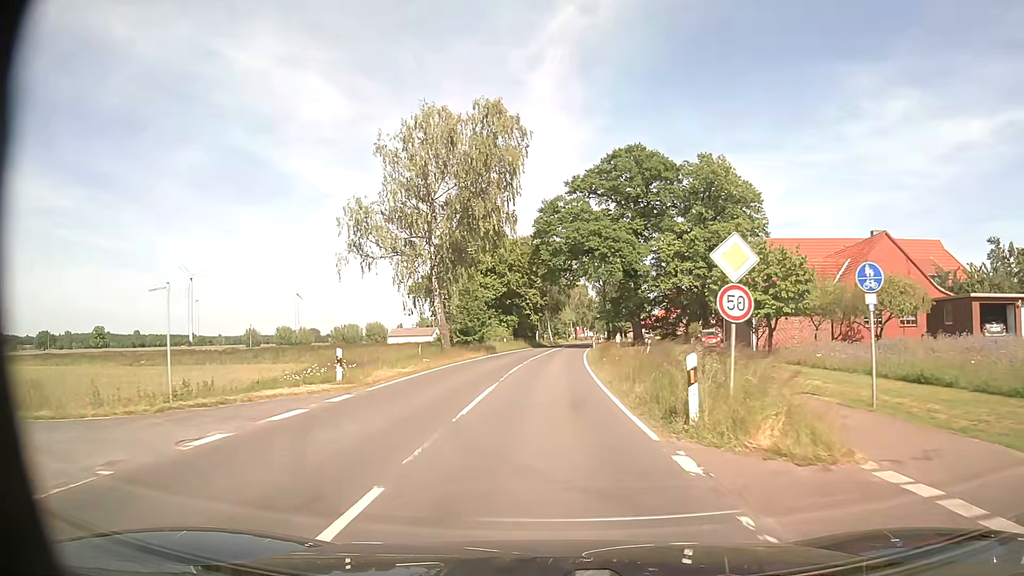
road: secondary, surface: asphalt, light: Day
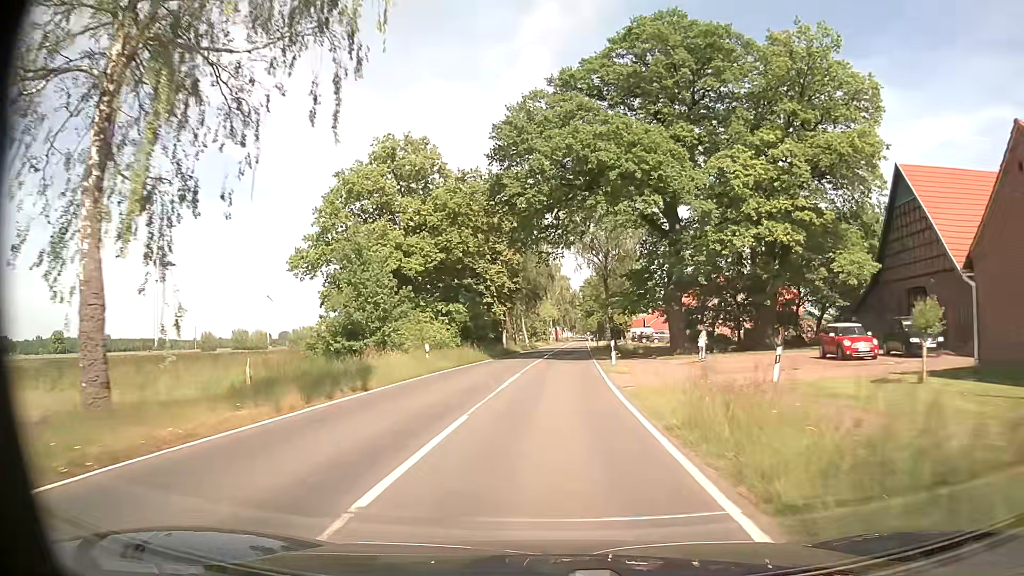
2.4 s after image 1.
(+0.4, +30.4) m; +2°
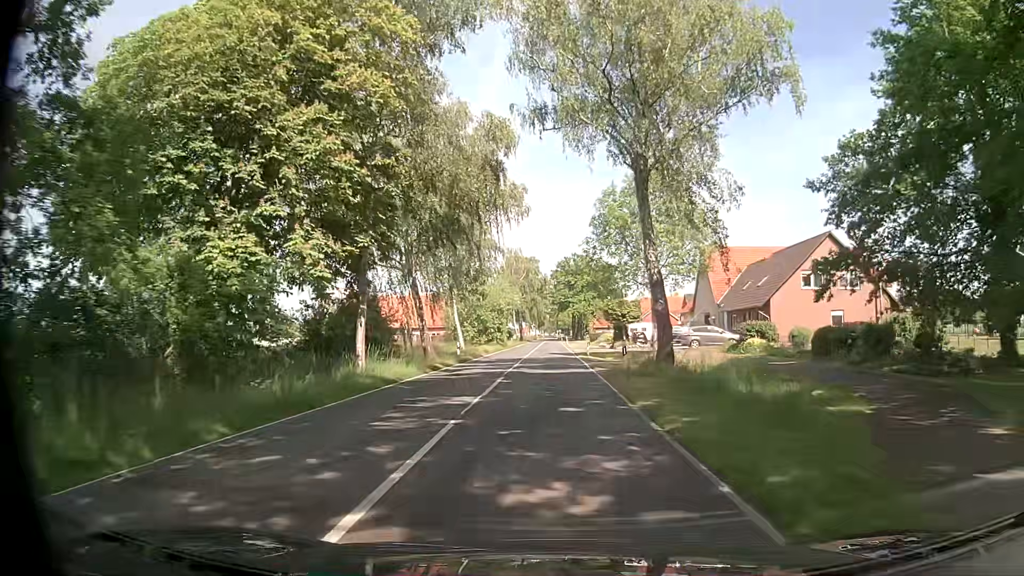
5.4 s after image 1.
(+1.1, +38.1) m; +3°
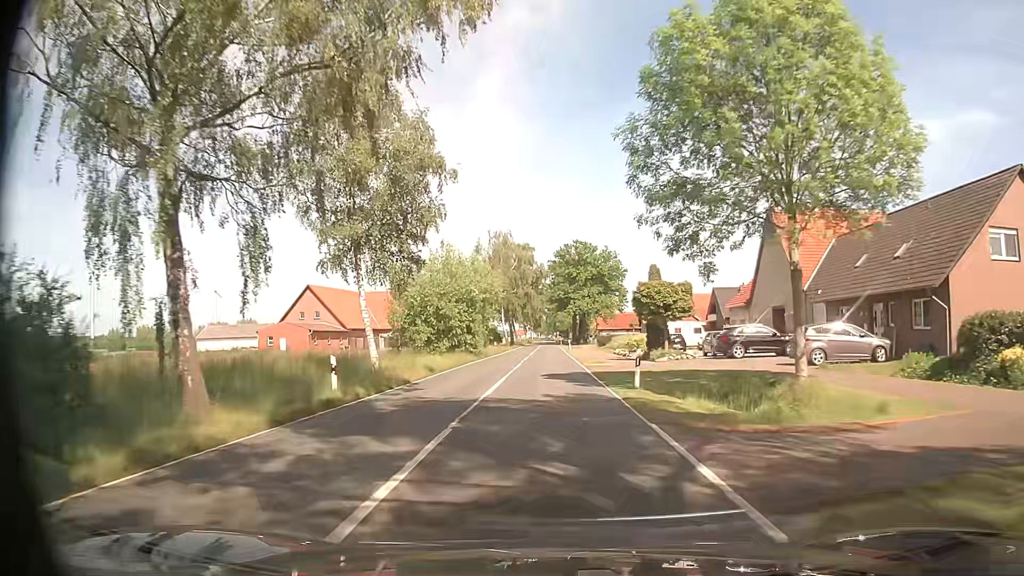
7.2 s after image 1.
(0.0, +22.9) m; 0°
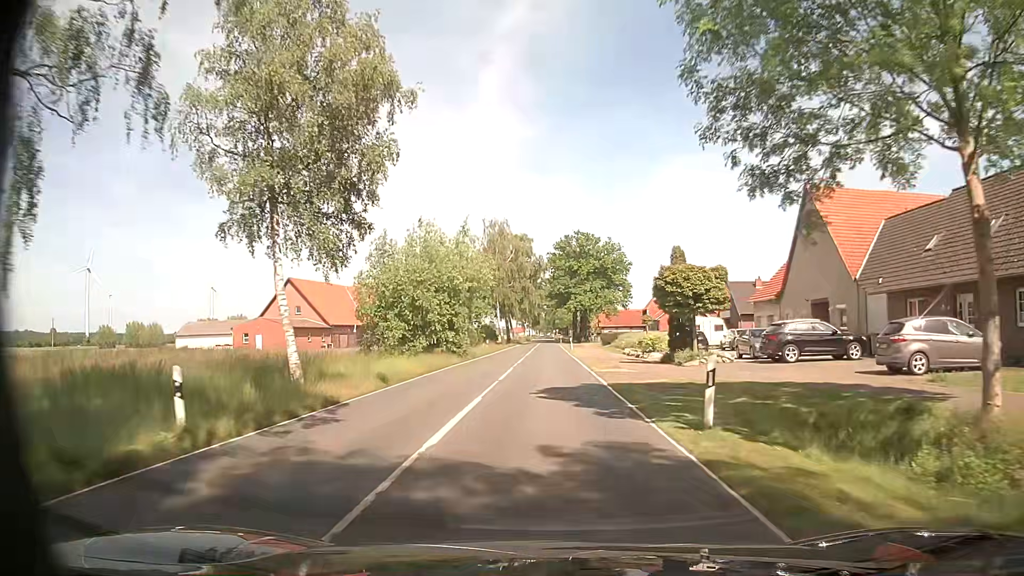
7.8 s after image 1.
(0.0, +7.6) m; +1°
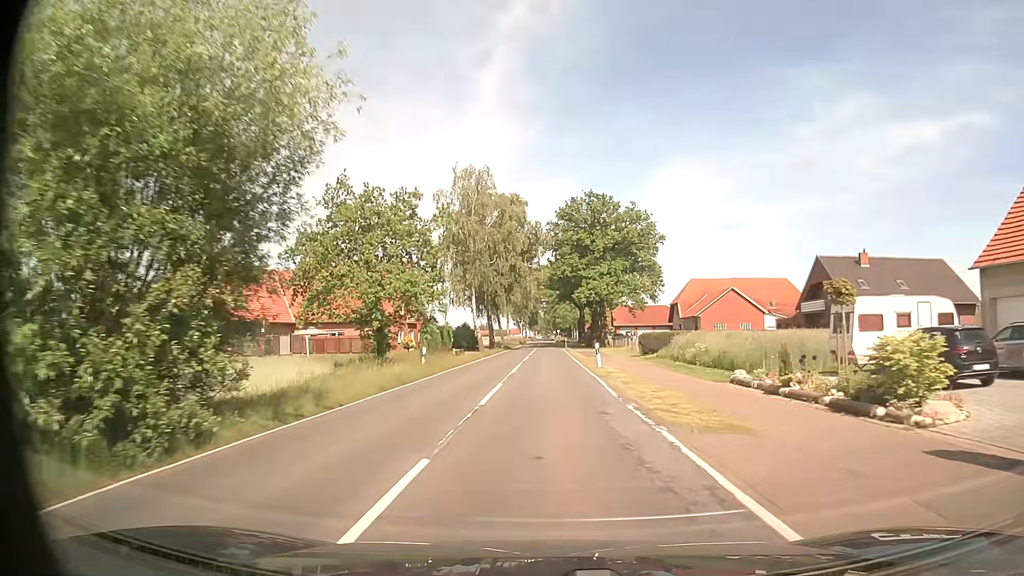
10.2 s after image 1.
(-0.2, +30.6) m; 0°
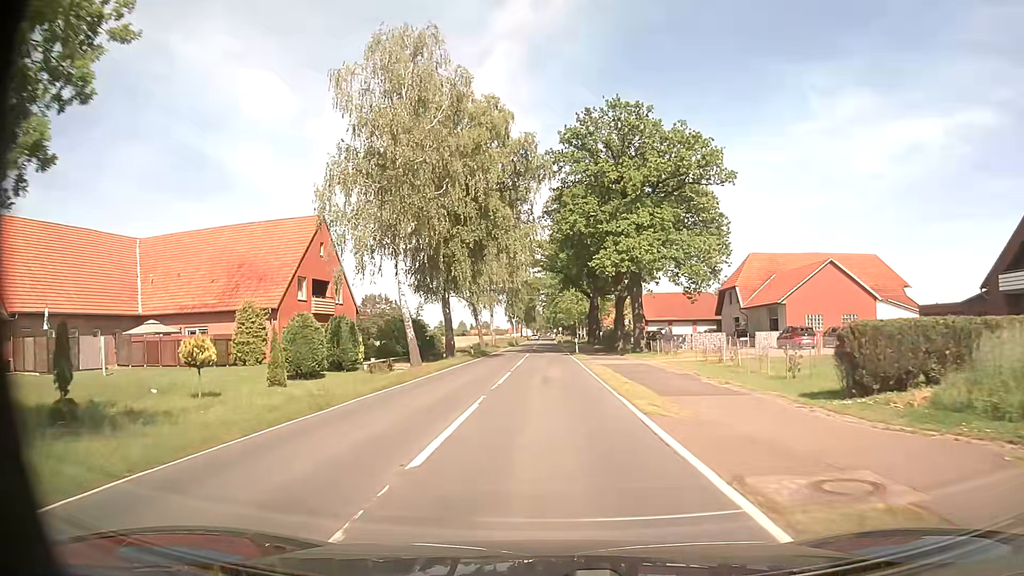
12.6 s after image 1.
(-0.2, +30.7) m; 0°
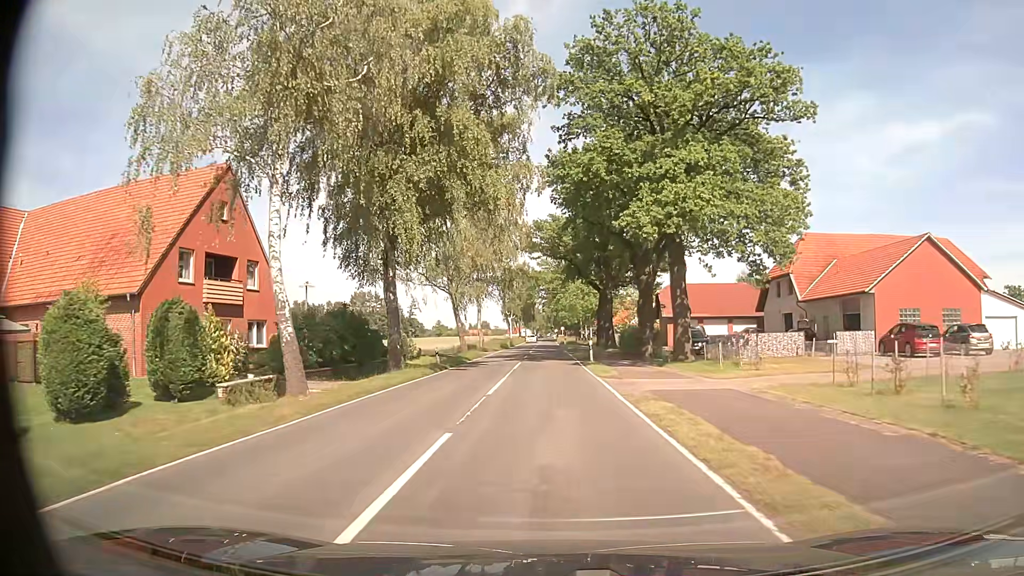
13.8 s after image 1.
(0.0, +15.3) m; 0°
(0, +10) (0, +20) (0, +30) (0, +40) (0, +50) (0, +60) (0, +70) (0, +80) (0, +90) (0, +100) m
